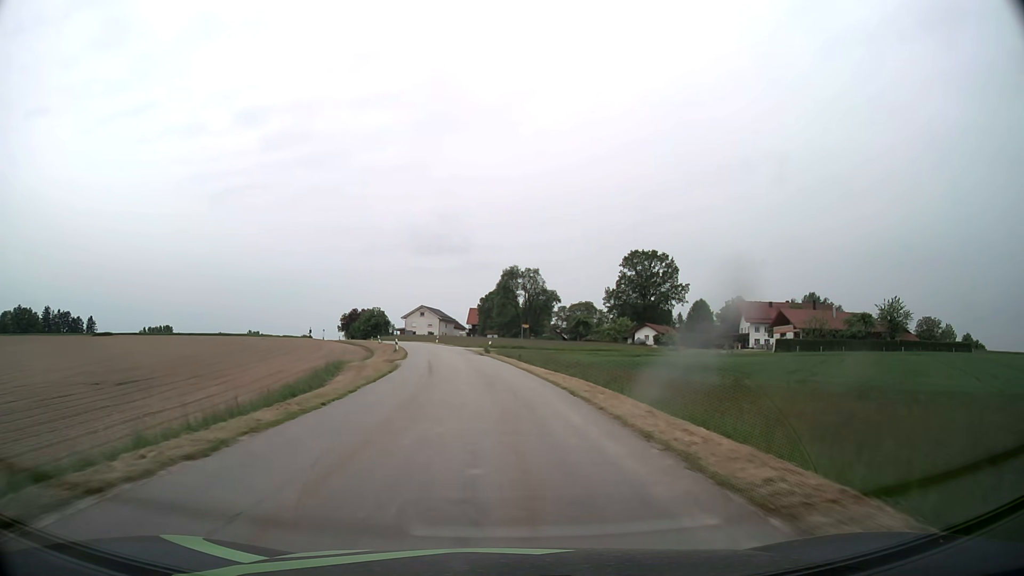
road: tertiary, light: Day
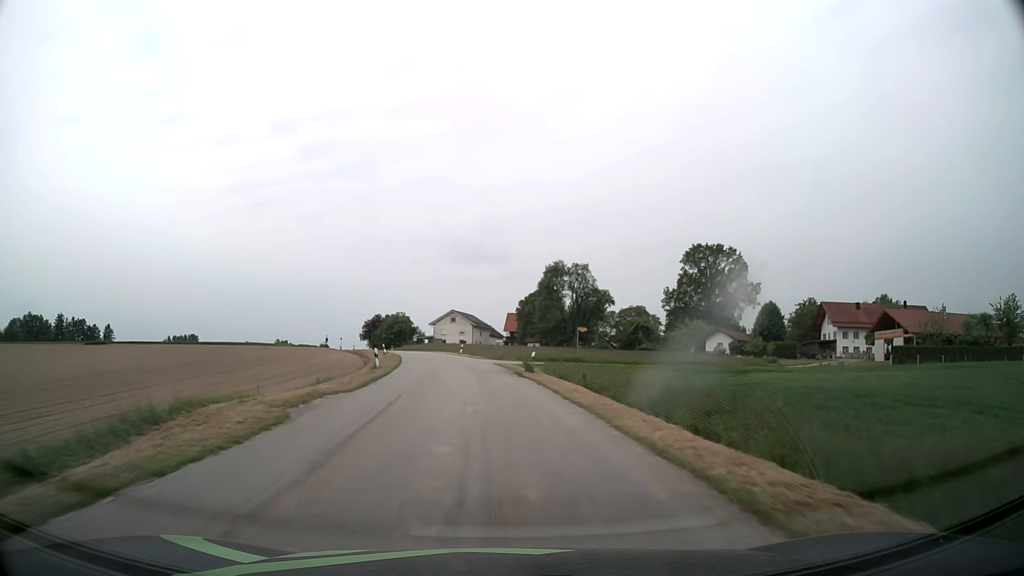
(-0.6, +21.0) m; -3°
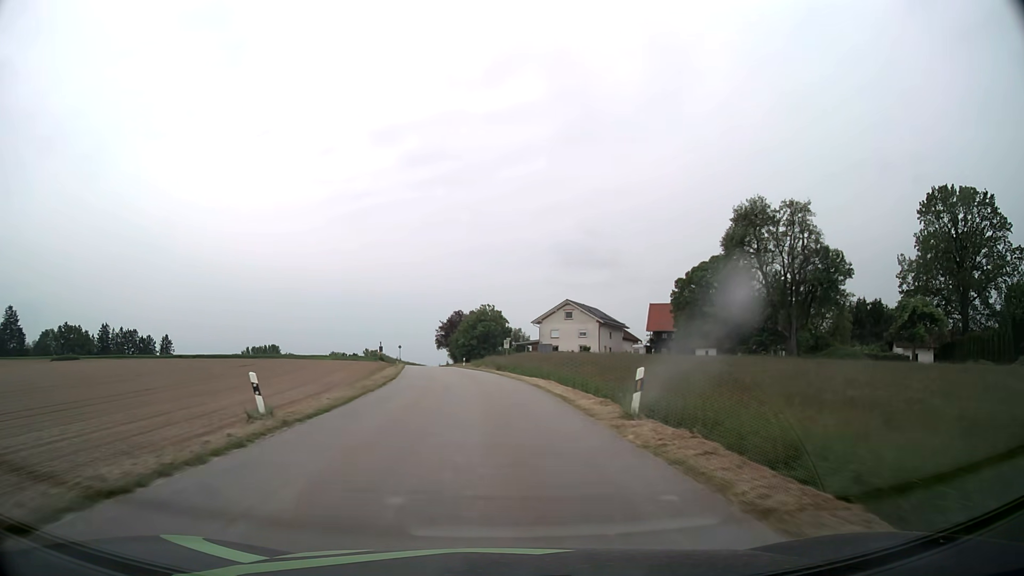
(-4.5, +51.2) m; -10°
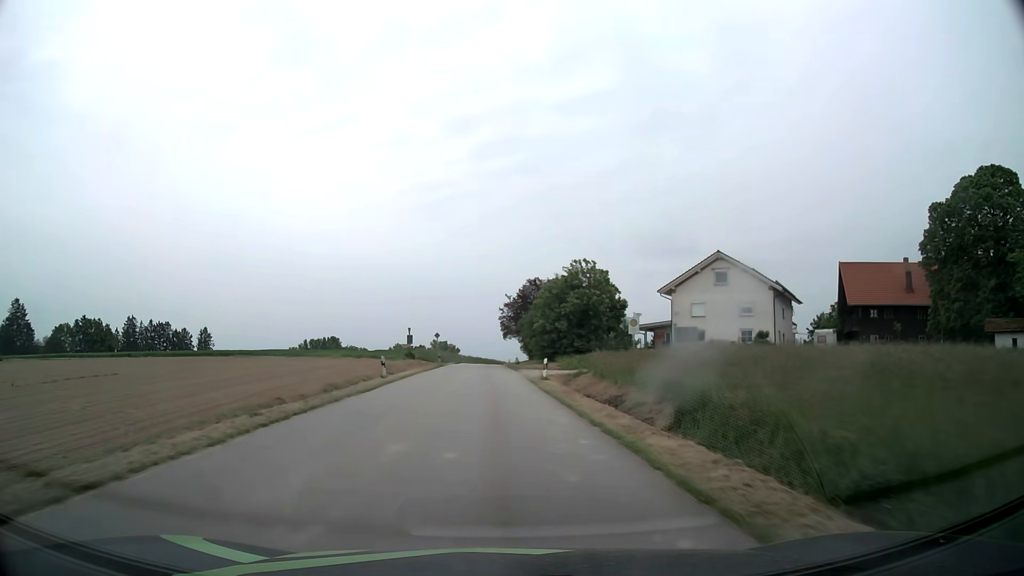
(-2.4, +40.5) m; -7°
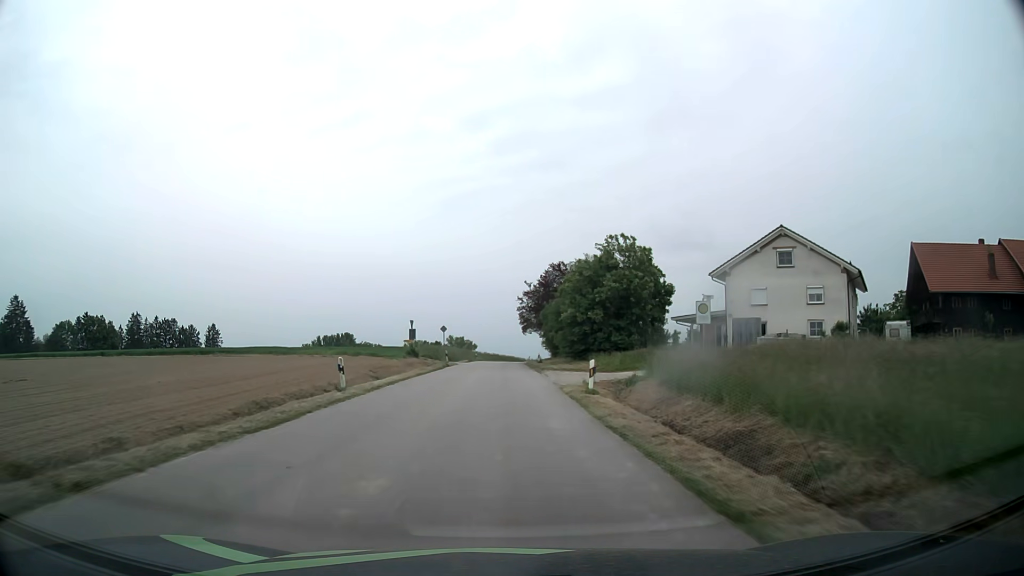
(-0.1, +10.2) m; -1°
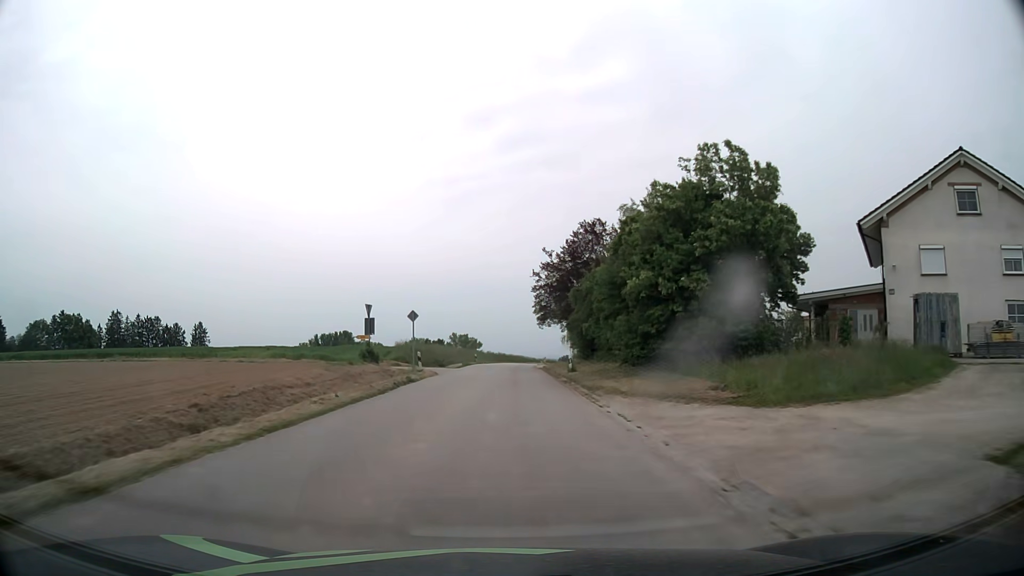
(-0.3, +20.6) m; -1°
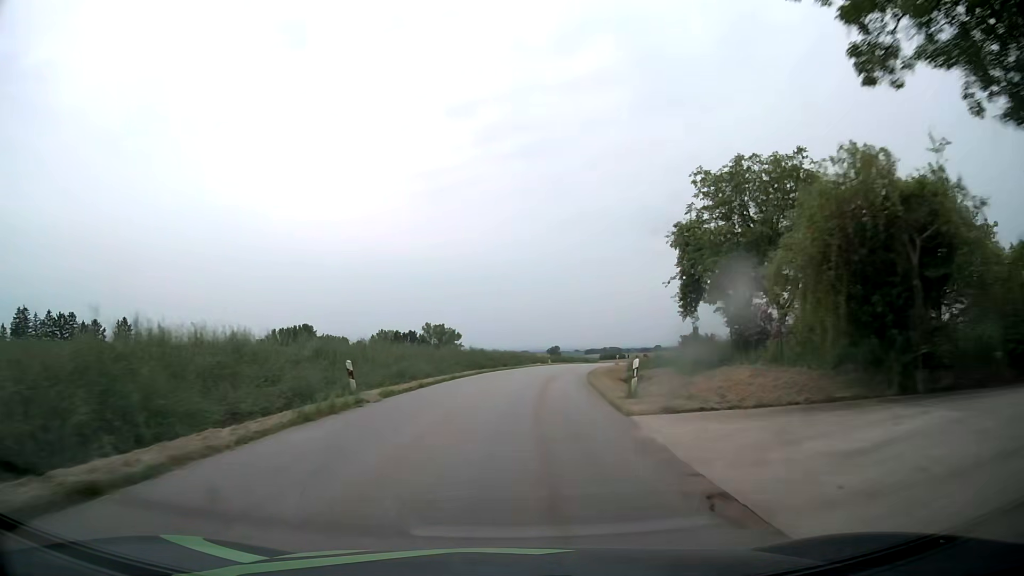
(+0.4, +51.8) m; +1°
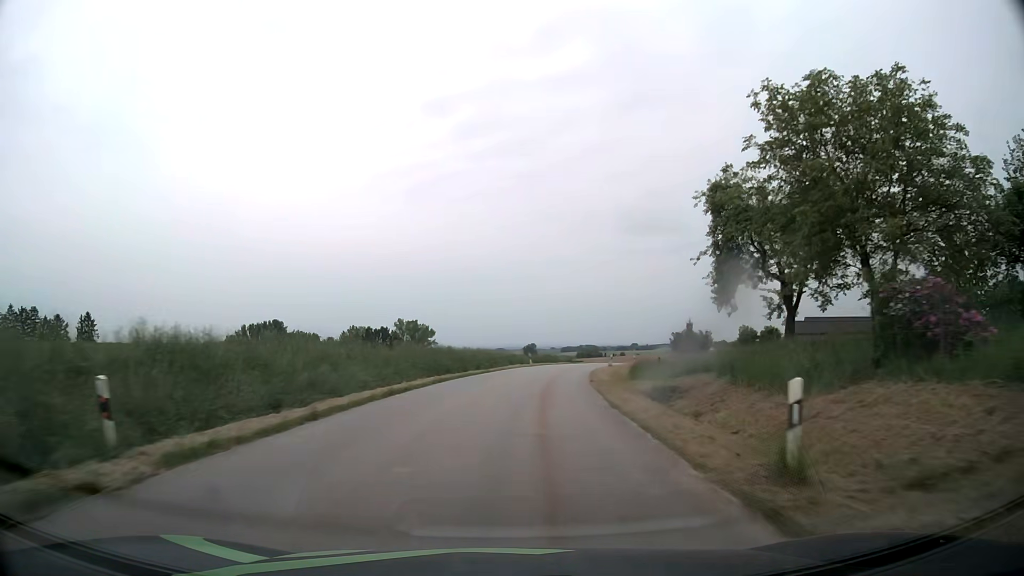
(+0.1, +10.2) m; +2°
(0, +10) (+1, +20) (+2, +30) (+3, +40) (+4, +50) (+6, +60) (+9, +69) (+12, +79) (+15, +88) (+18, +98) m
